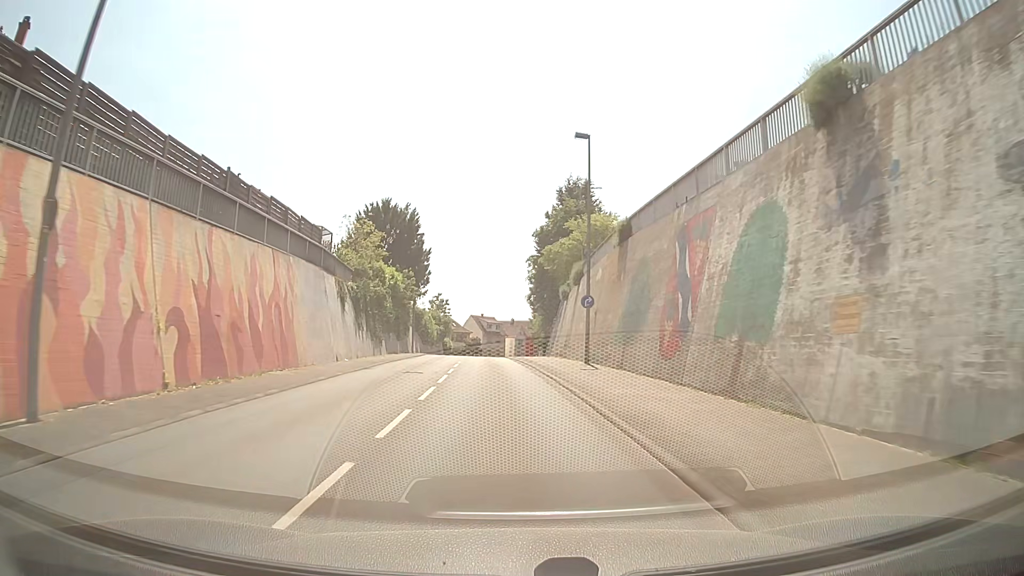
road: secondary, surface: asphalt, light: Day
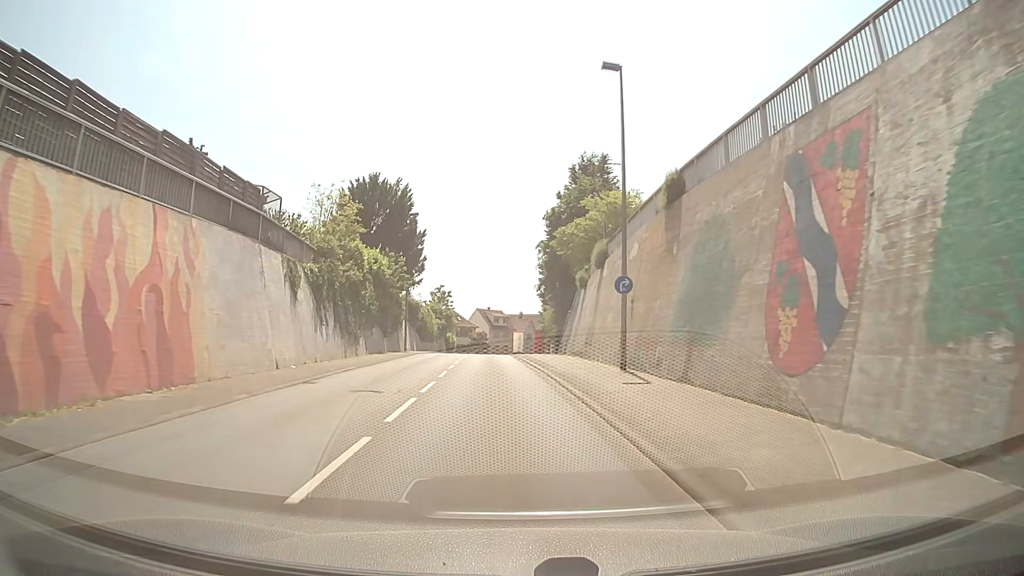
(0.0, +7.8) m; -1°
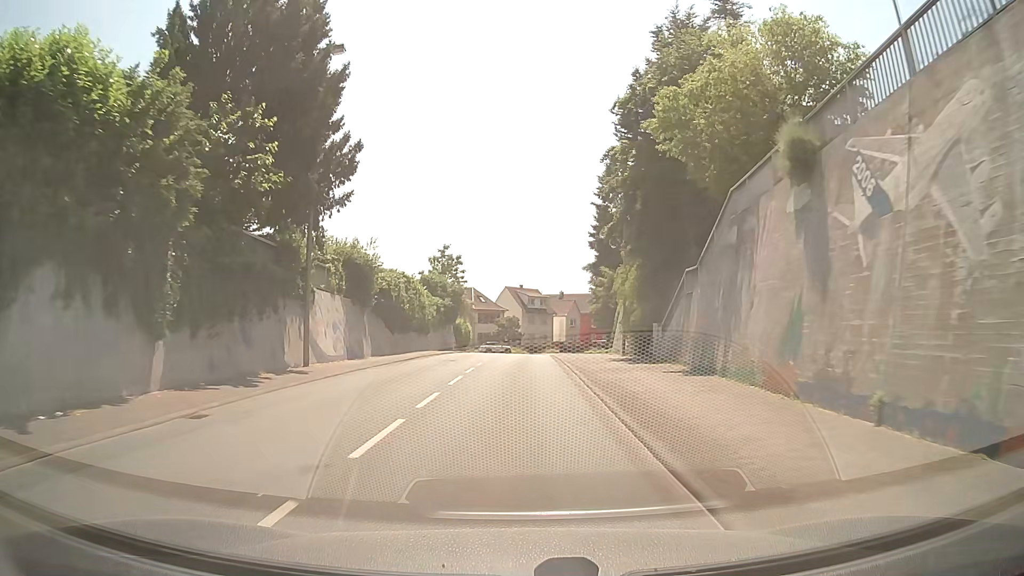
(-0.7, +29.9) m; -2°
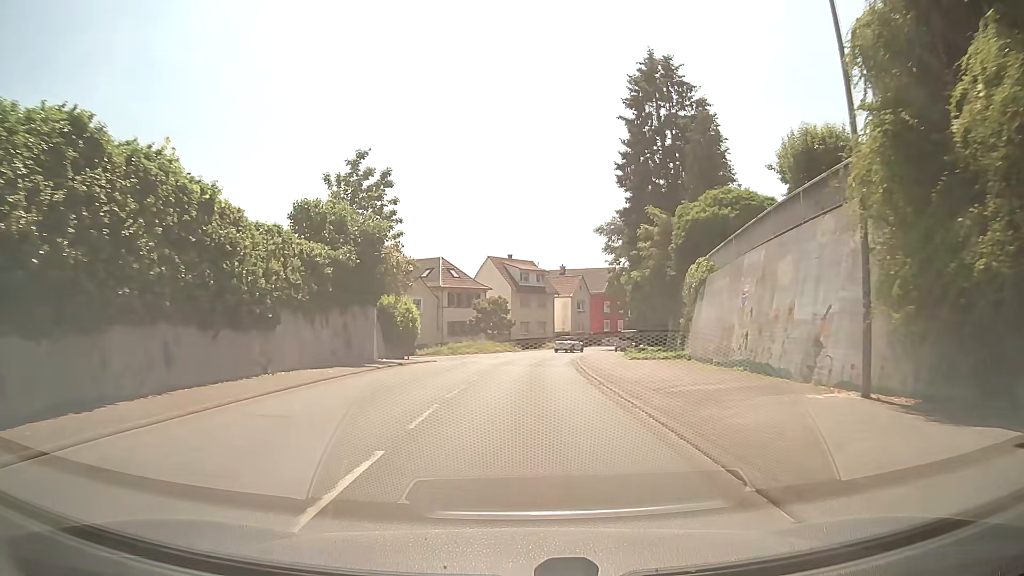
(-0.1, +29.4) m; +1°
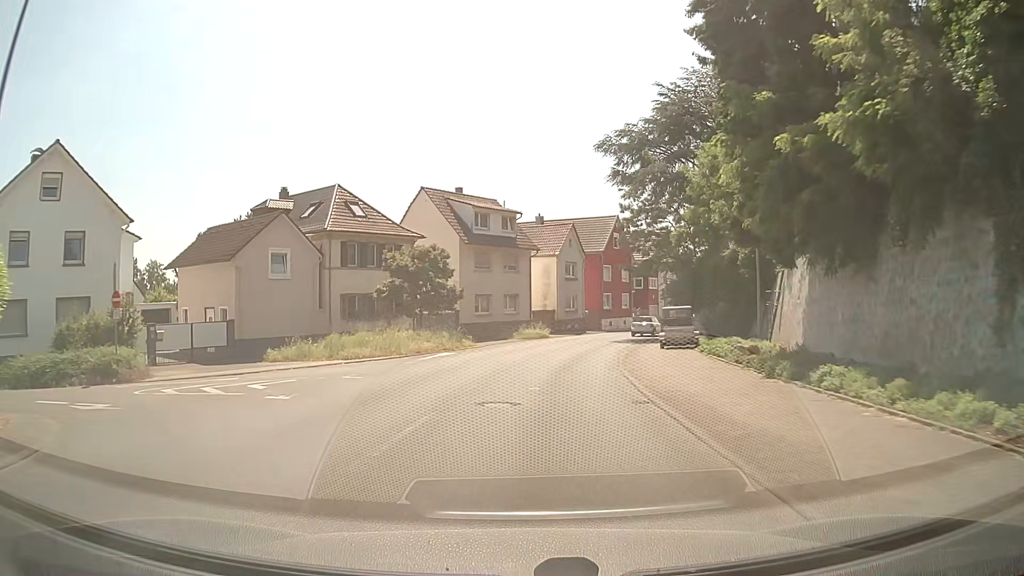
(+0.6, +29.7) m; +2°
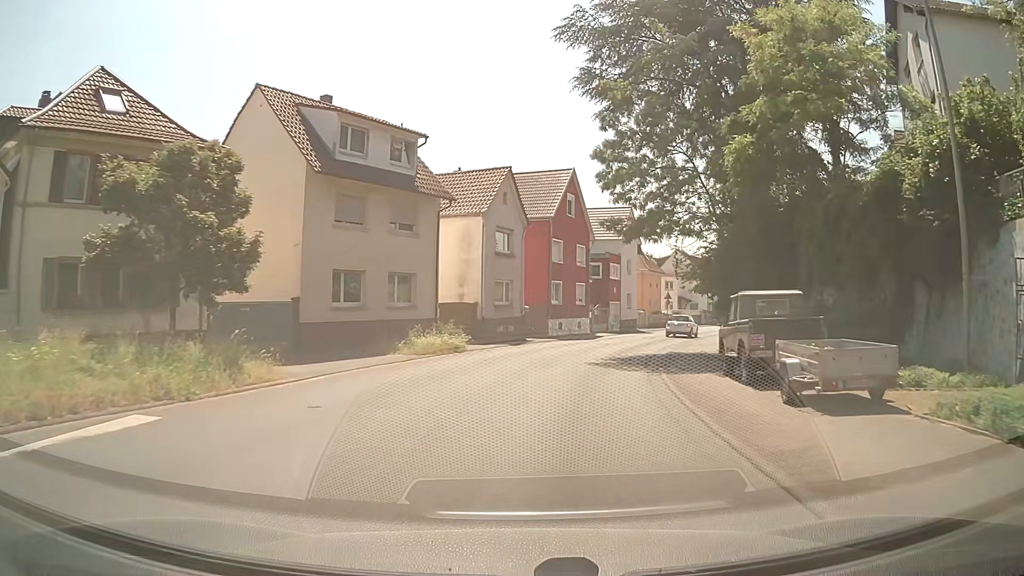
(+1.0, +19.8) m; +7°
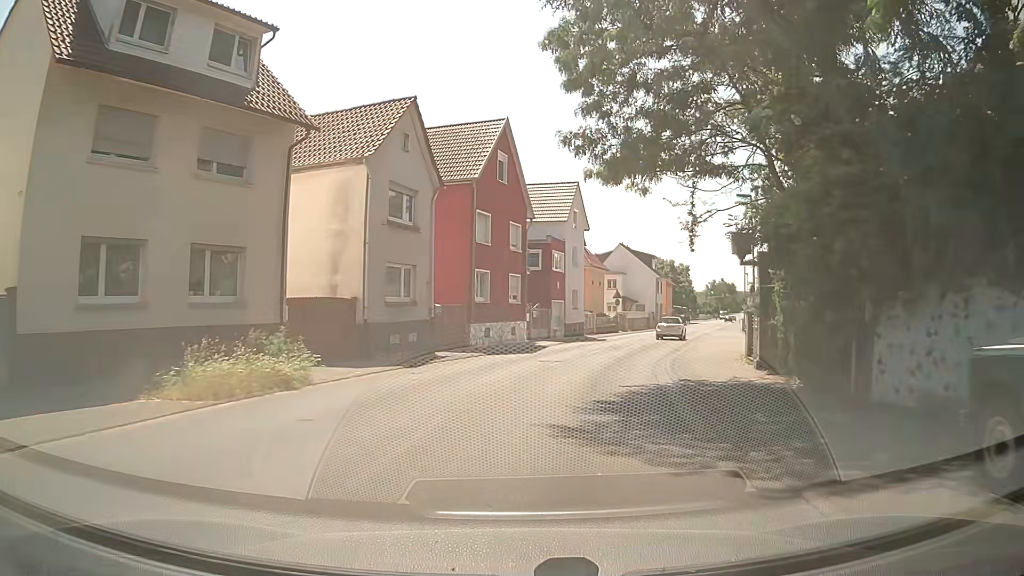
(+0.5, +11.4) m; +5°
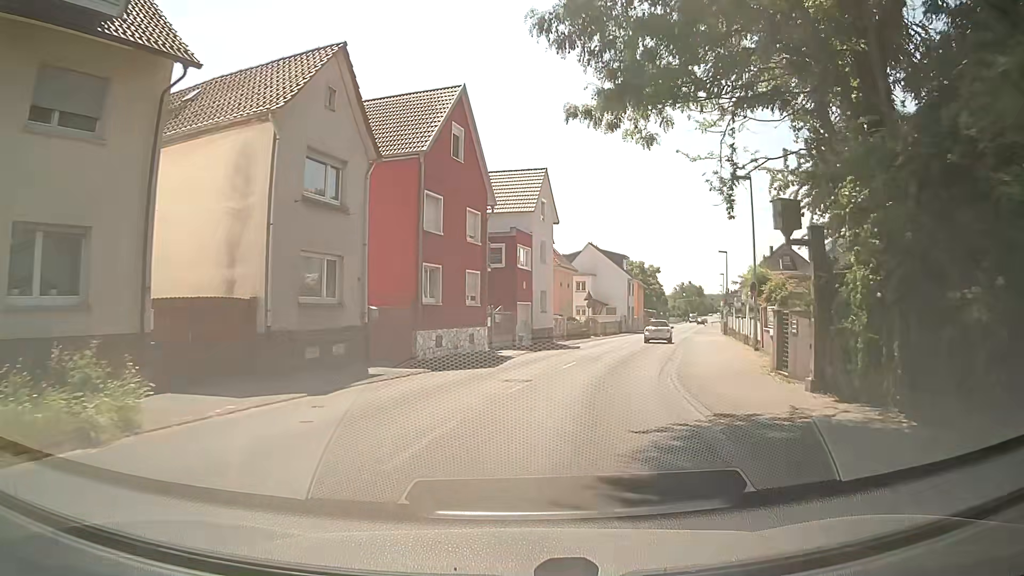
(+0.2, +5.2) m; +4°
(+1, +10) (+3, +20) (+5, +29) (+8, +39) (+10, +49) (+13, +58) (+16, +68) (+18, +78) (+21, +87) (+24, +97) m
